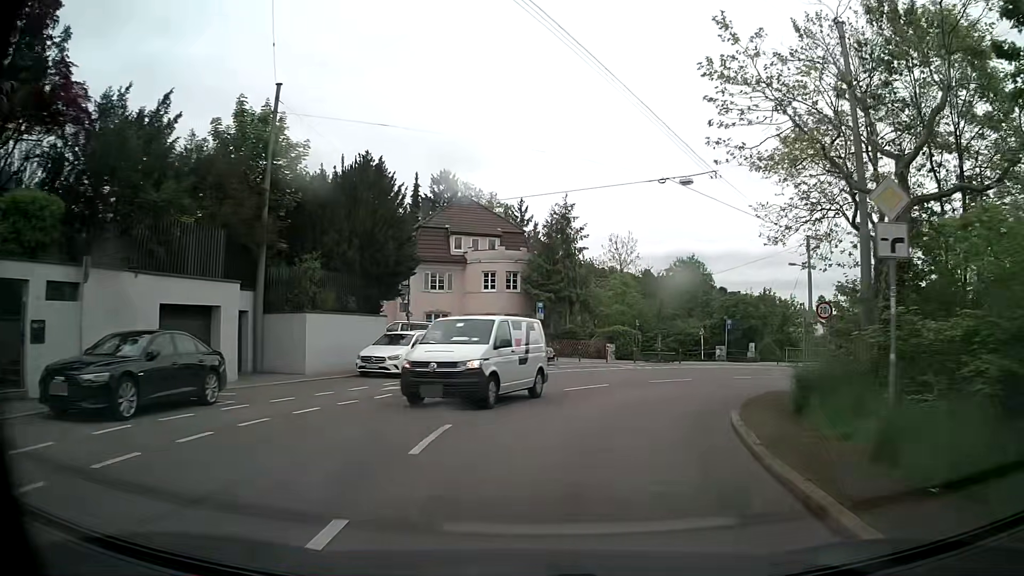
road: secondary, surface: asphalt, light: Day
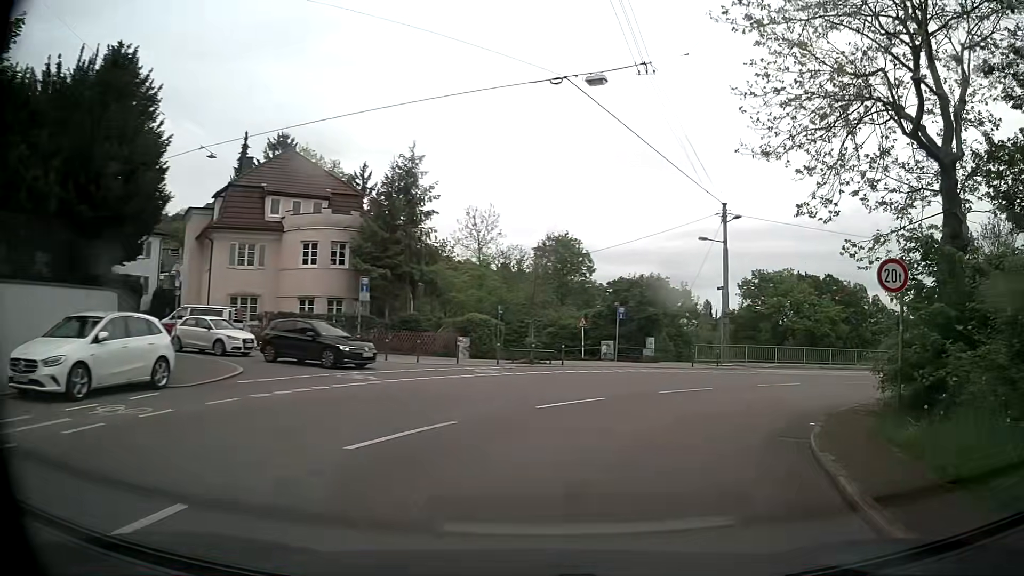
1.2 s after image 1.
(+1.0, +11.6) m; +12°
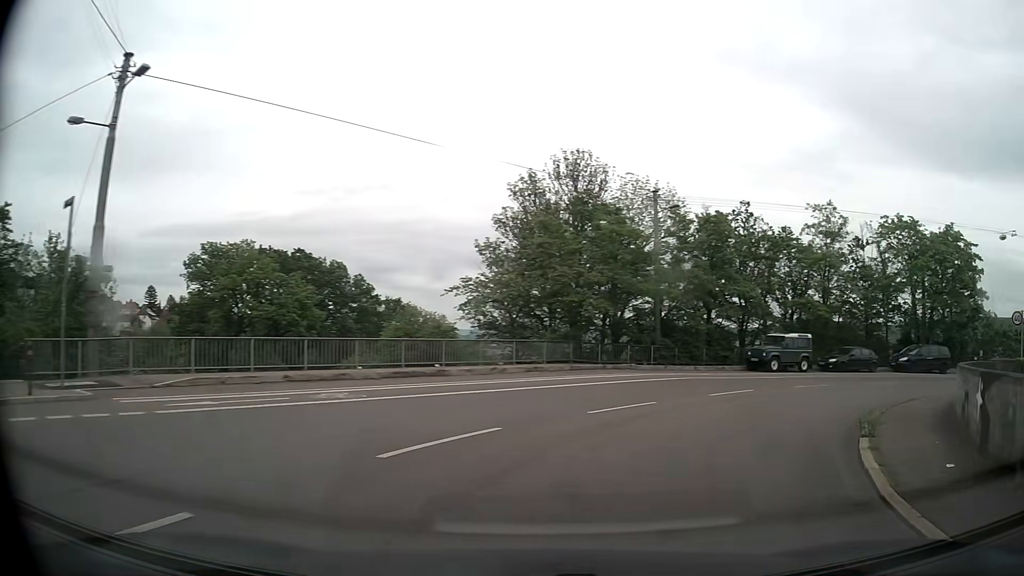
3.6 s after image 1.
(+7.8, +19.9) m; +46°
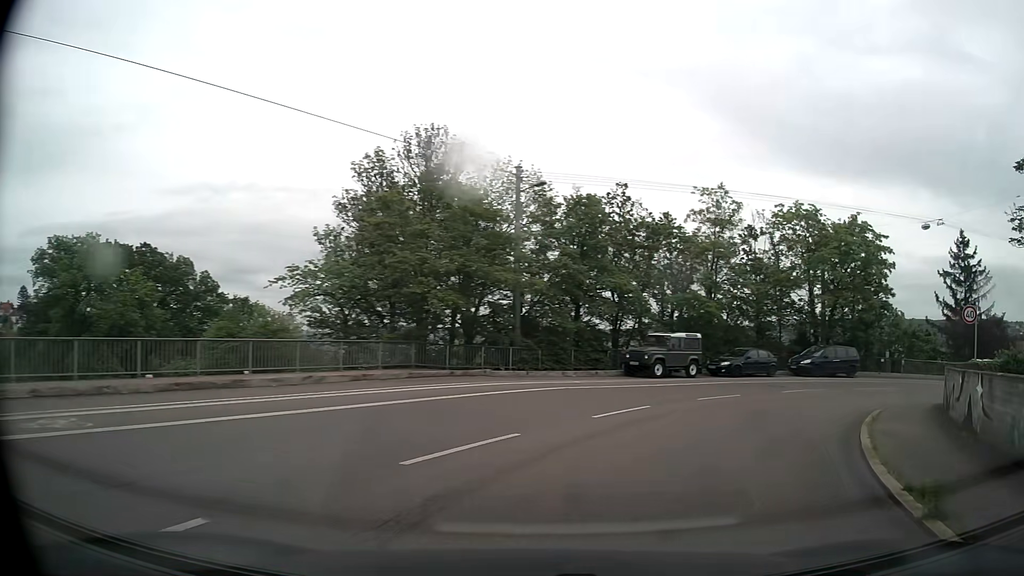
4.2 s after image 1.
(+0.5, +5.3) m; +12°
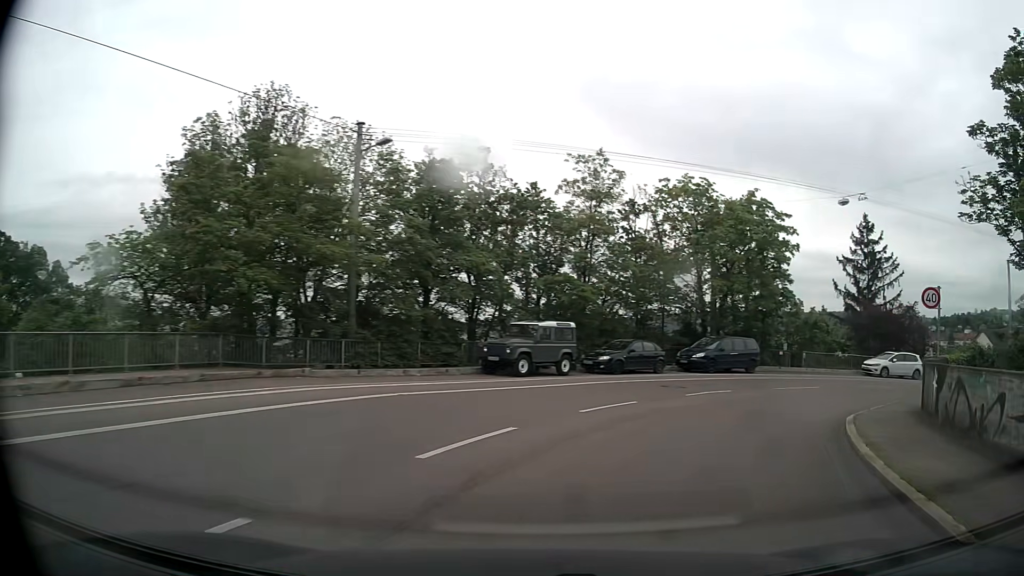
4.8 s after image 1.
(+0.5, +5.3) m; +11°
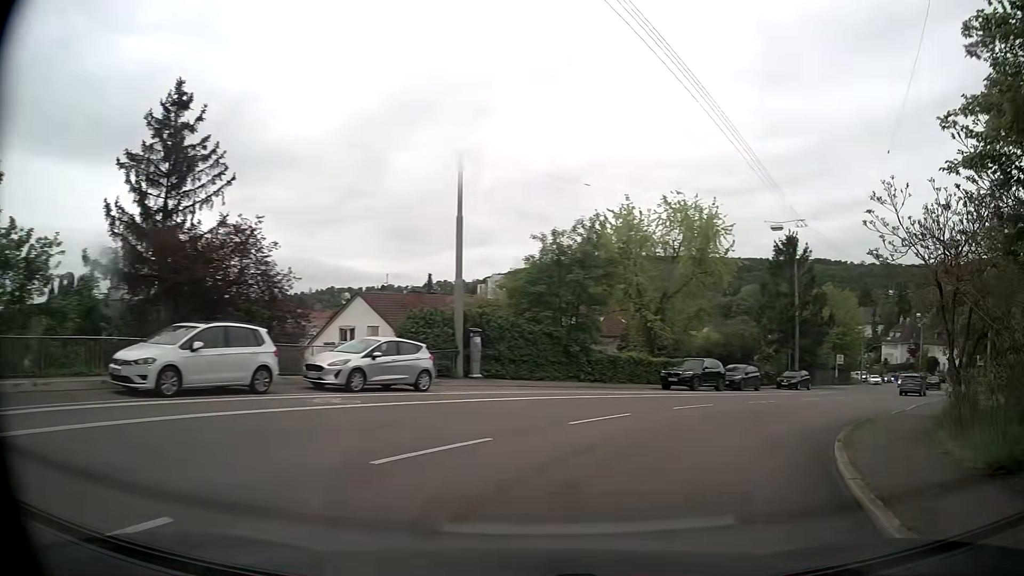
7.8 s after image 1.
(+12.5, +22.9) m; +58°
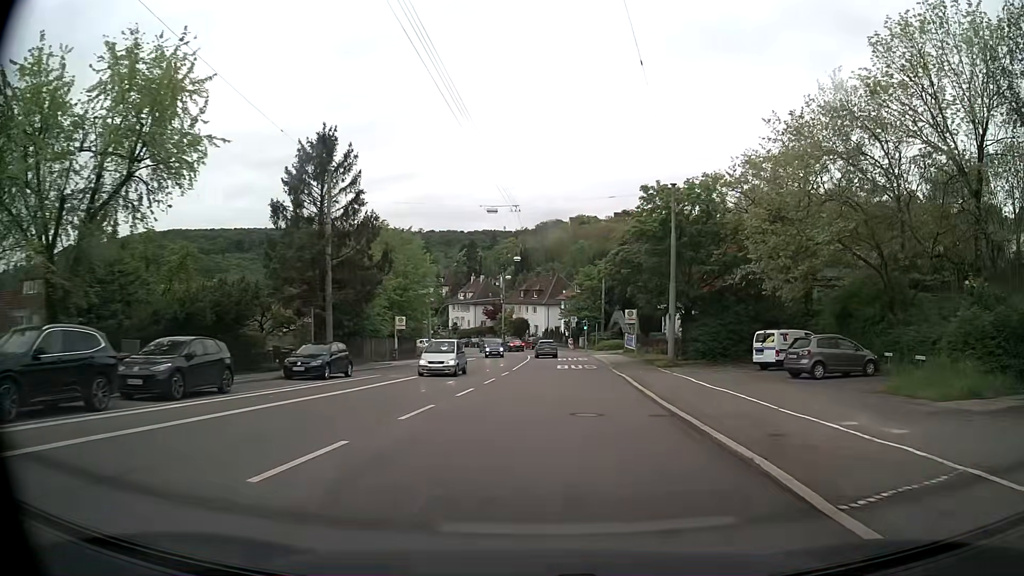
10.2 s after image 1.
(+9.1, +21.3) m; +38°
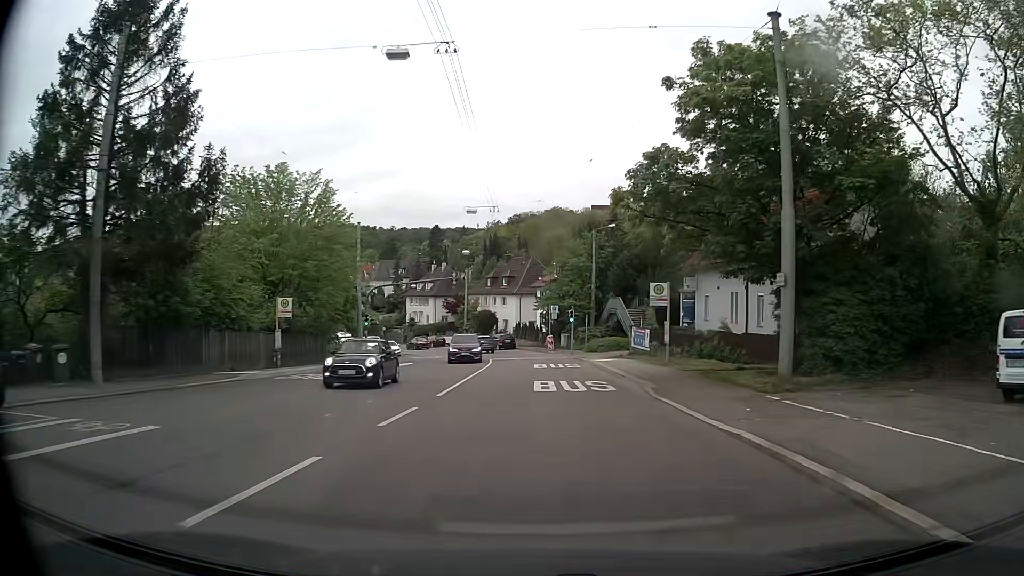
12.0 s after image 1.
(+0.6, +19.8) m; +2°
(0, +10) (0, +20) (0, +30) (-1, +40) (-2, +50) (-4, +60) (-6, +69) (-10, +79) (-14, +88) (-19, +96) m
